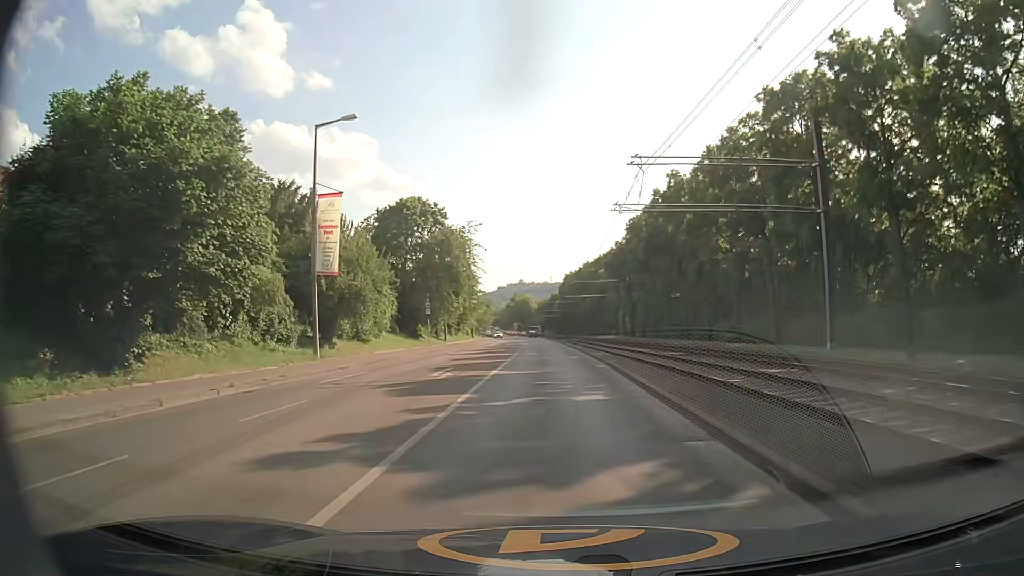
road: secondary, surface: asphalt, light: Day
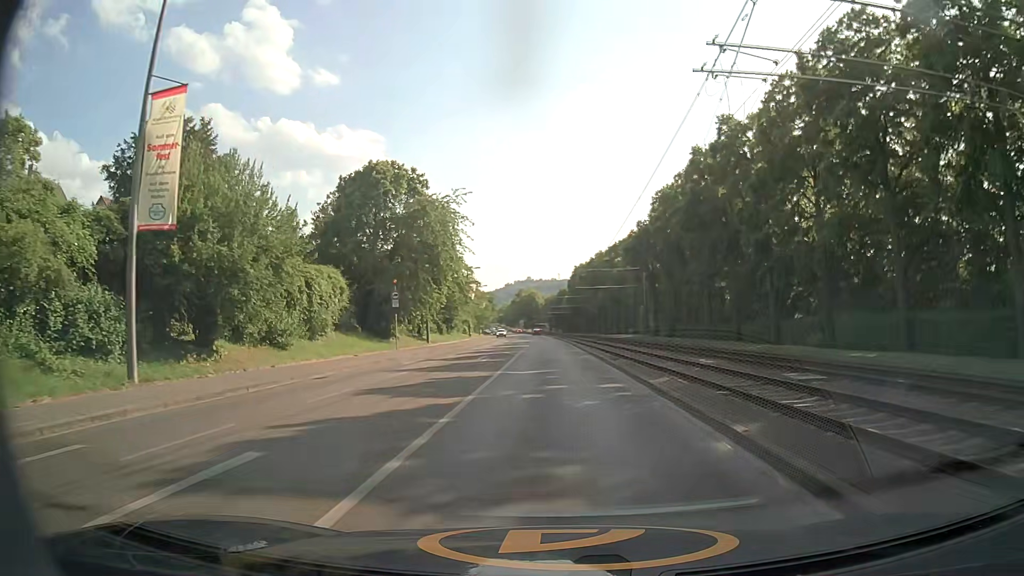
(-0.3, +15.4) m; -1°
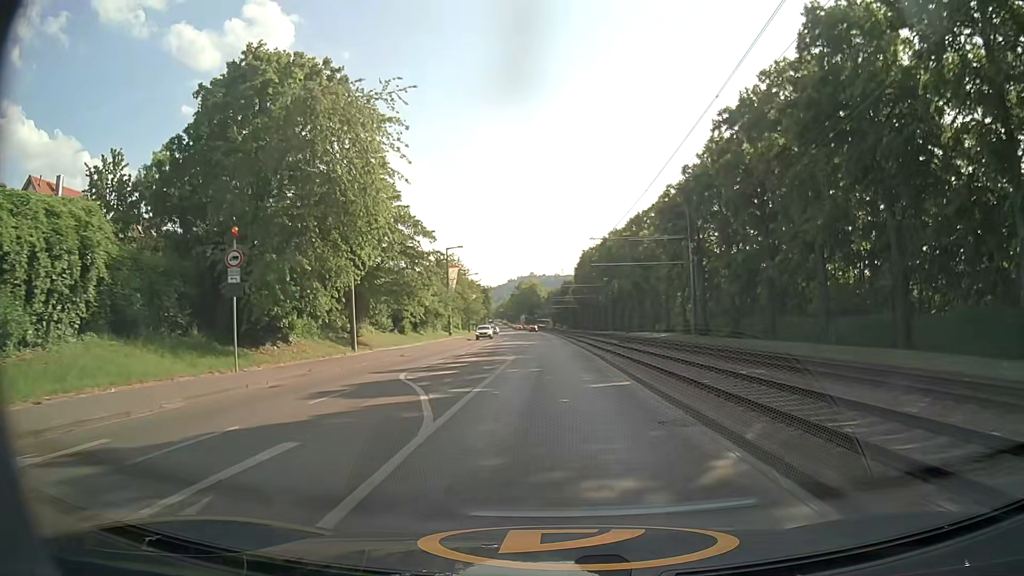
(-0.2, +24.4) m; 0°
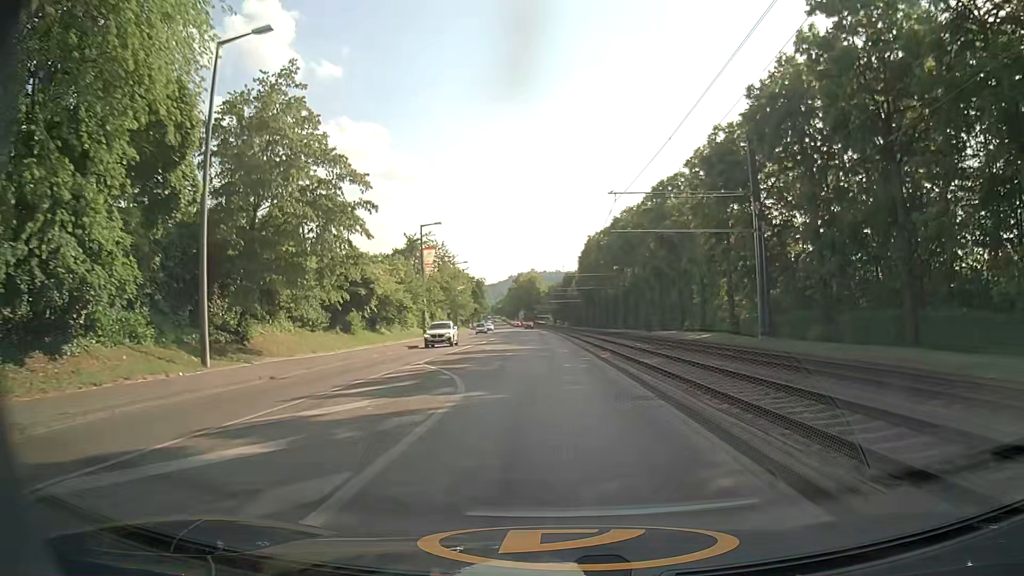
(-0.1, +17.0) m; 0°
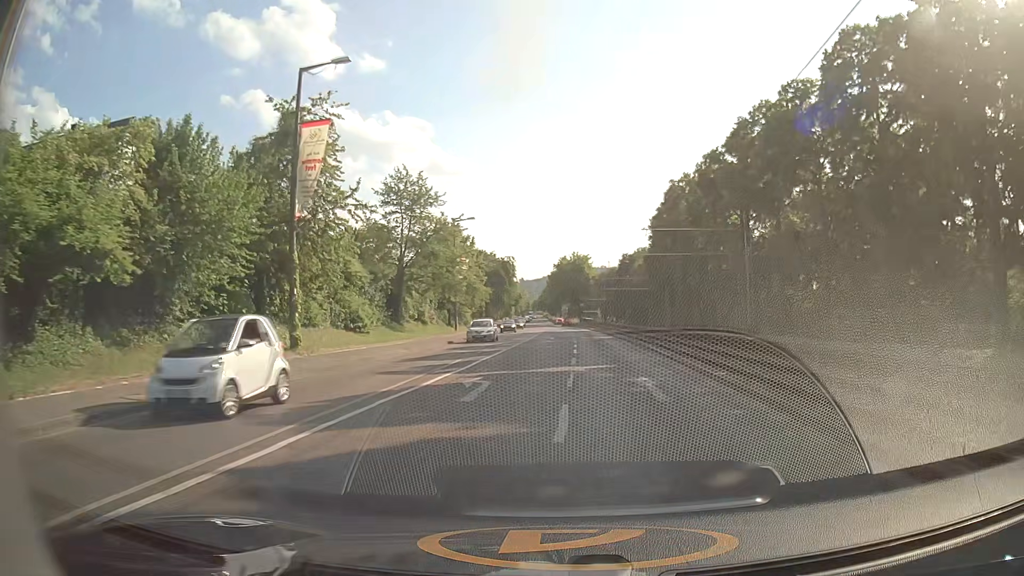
(-1.4, +42.5) m; -4°
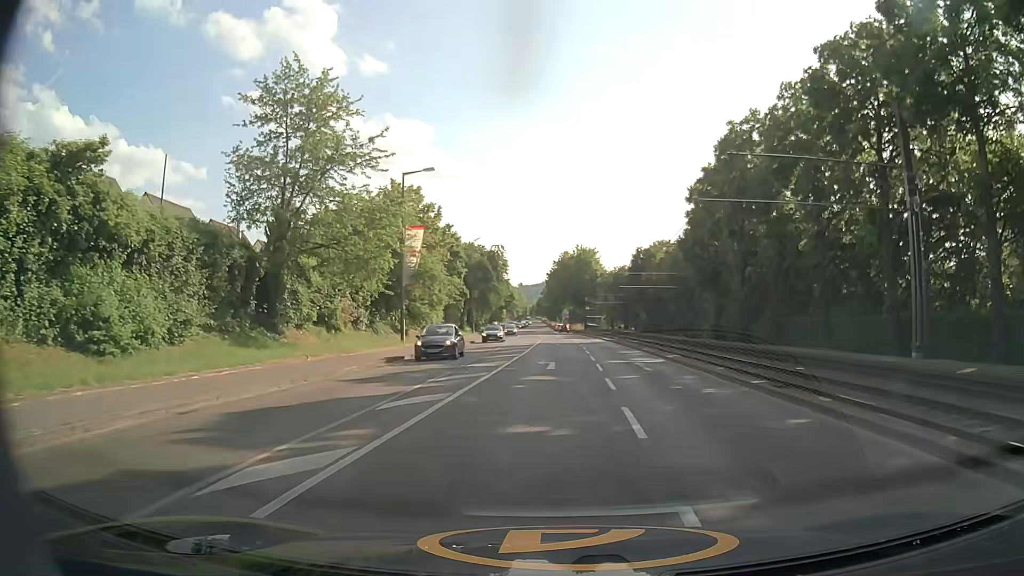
(+0.2, +23.3) m; 0°
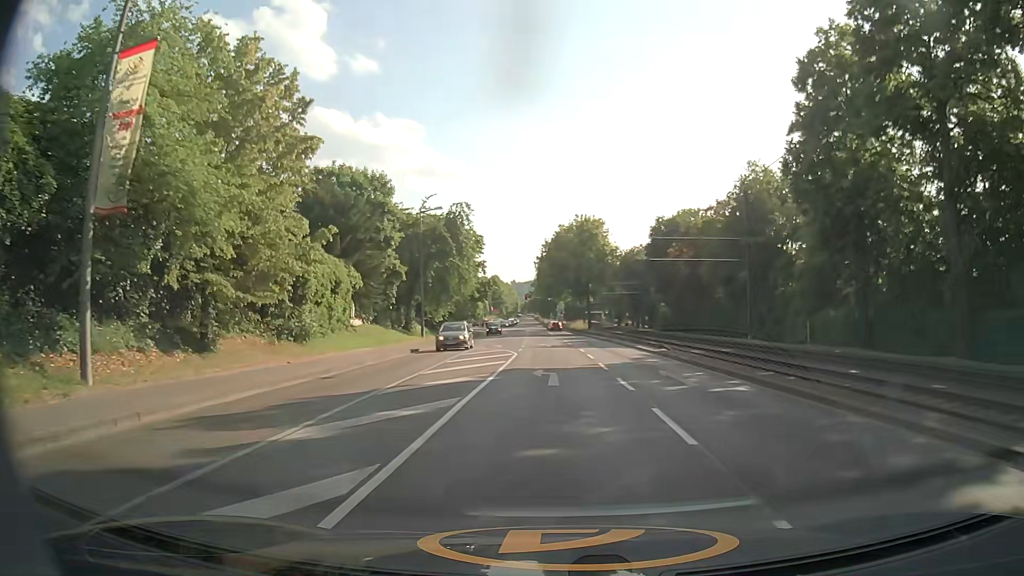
(+0.3, +30.5) m; 0°
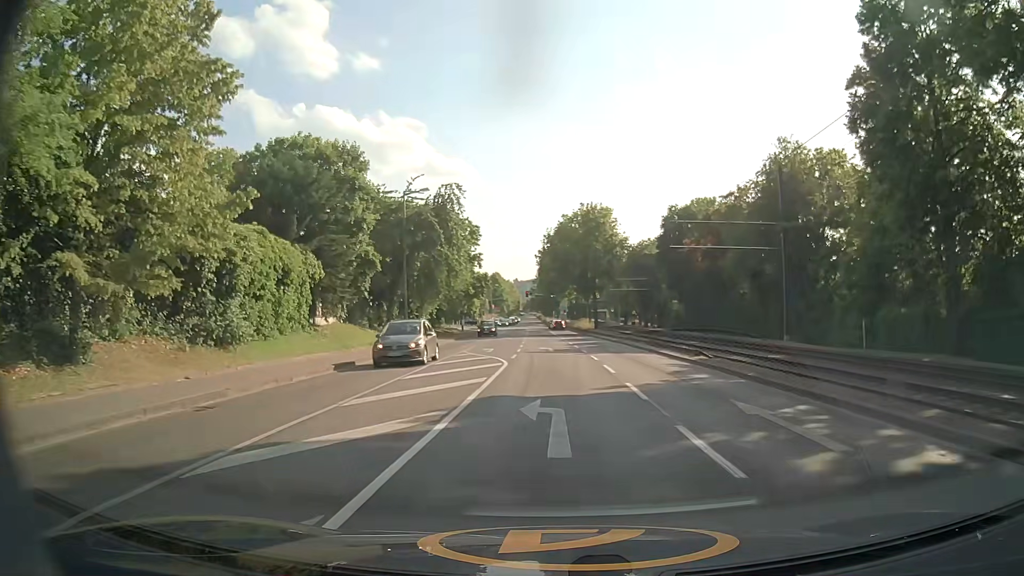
(0.0, +7.6) m; 0°
(0, +10) (0, +20) (0, +30) (0, +40) (-1, +50) (-1, +60) (-1, +70) (-1, +80) (-2, +90) (-2, +100) m
